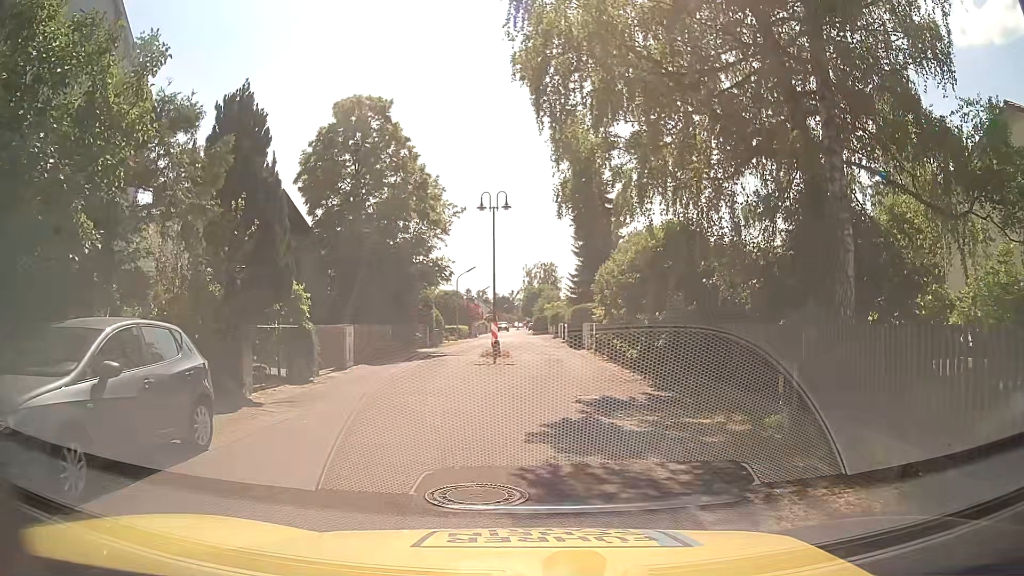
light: Day
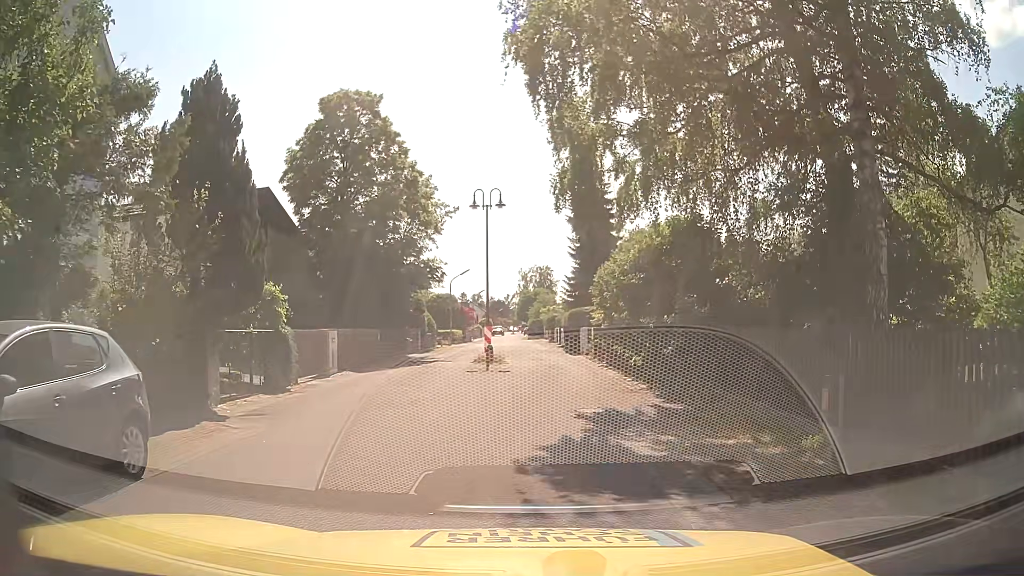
(0.0, +1.4) m; +2°
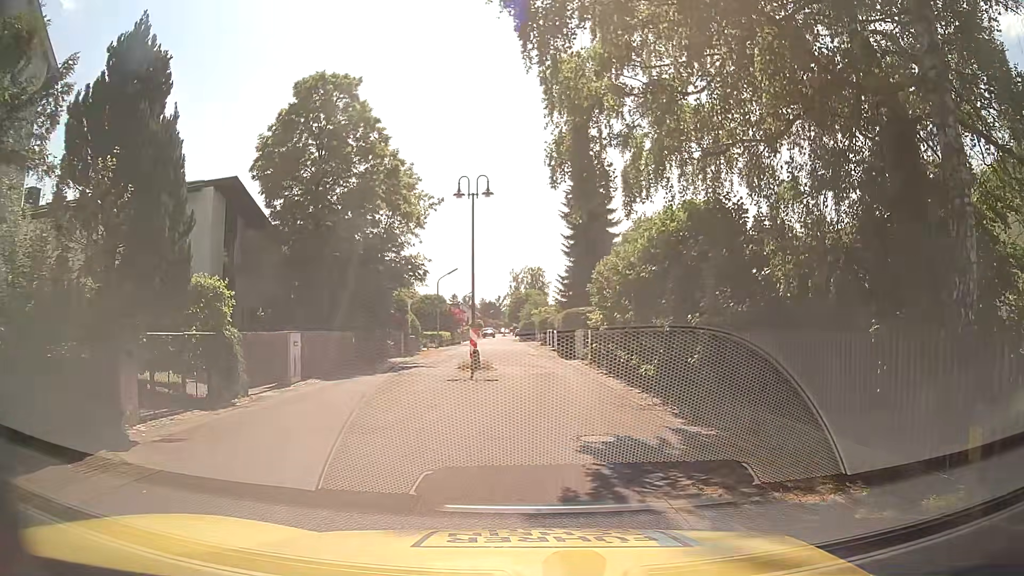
(0.0, +2.6) m; +1°
